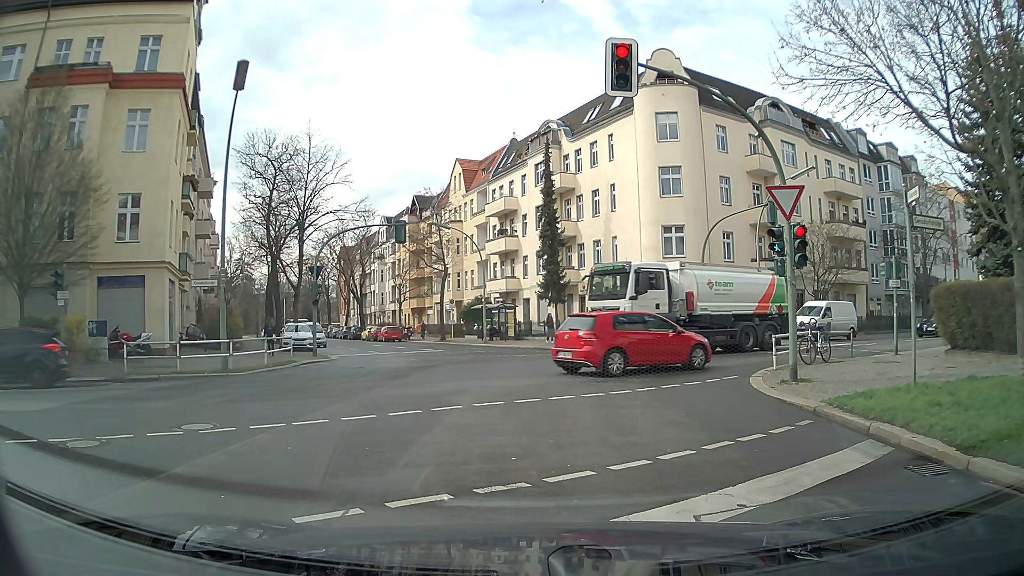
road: tertiary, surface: asphalt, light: Day
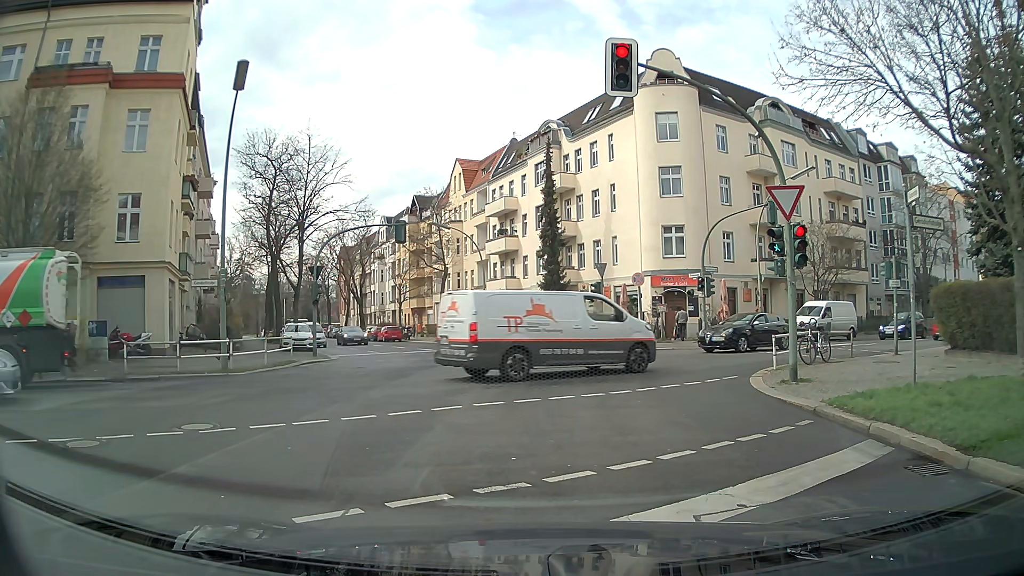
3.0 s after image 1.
(0.0, 0.0) m; 0°
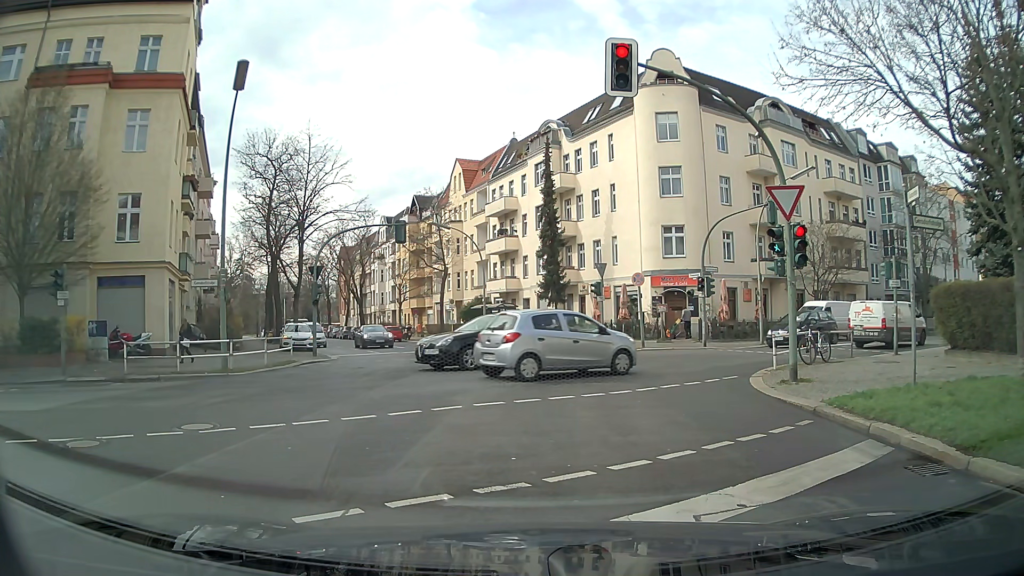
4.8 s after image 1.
(0.0, 0.0) m; 0°
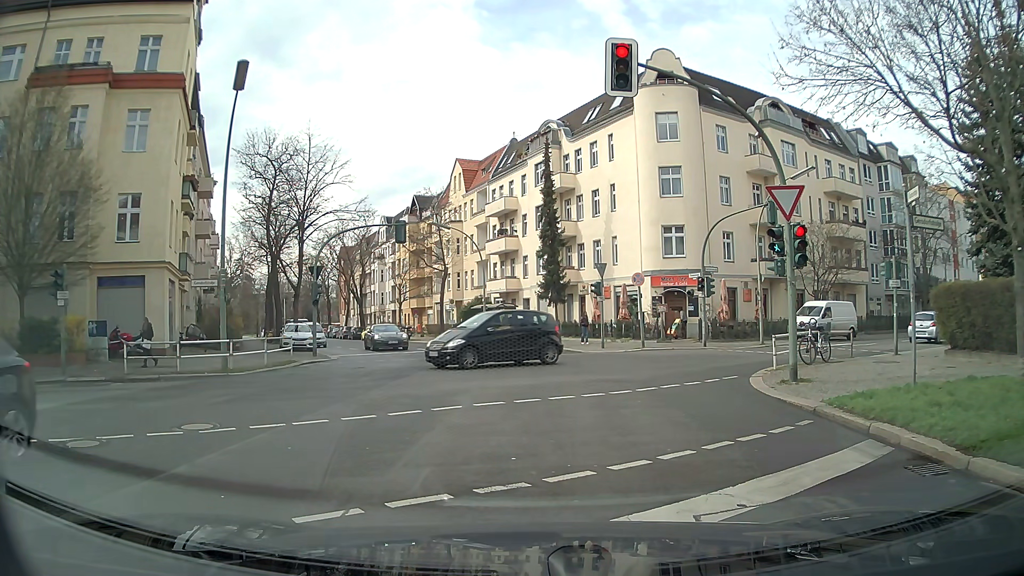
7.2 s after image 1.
(0.0, 0.0) m; 0°
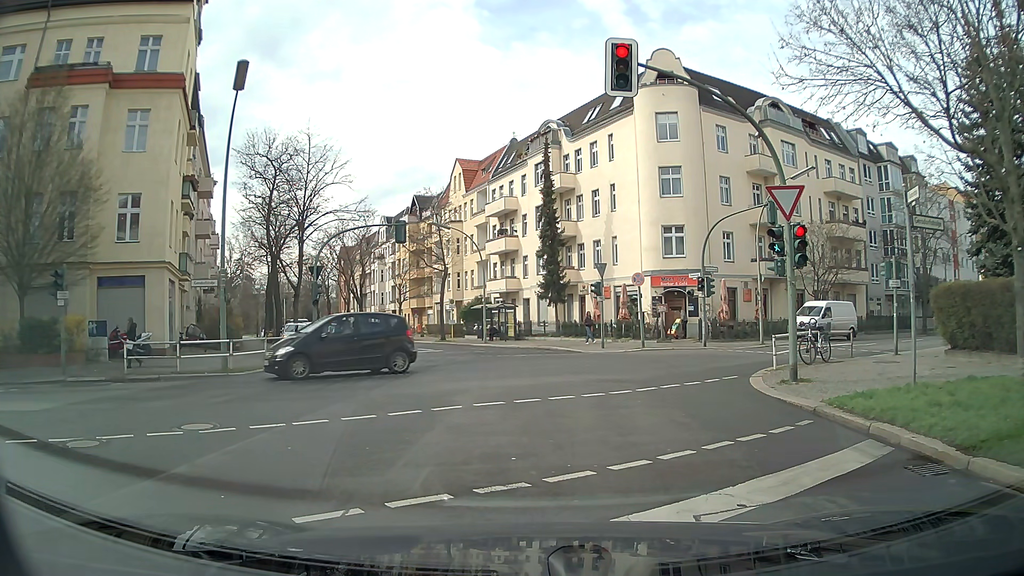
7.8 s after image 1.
(0.0, 0.0) m; 0°
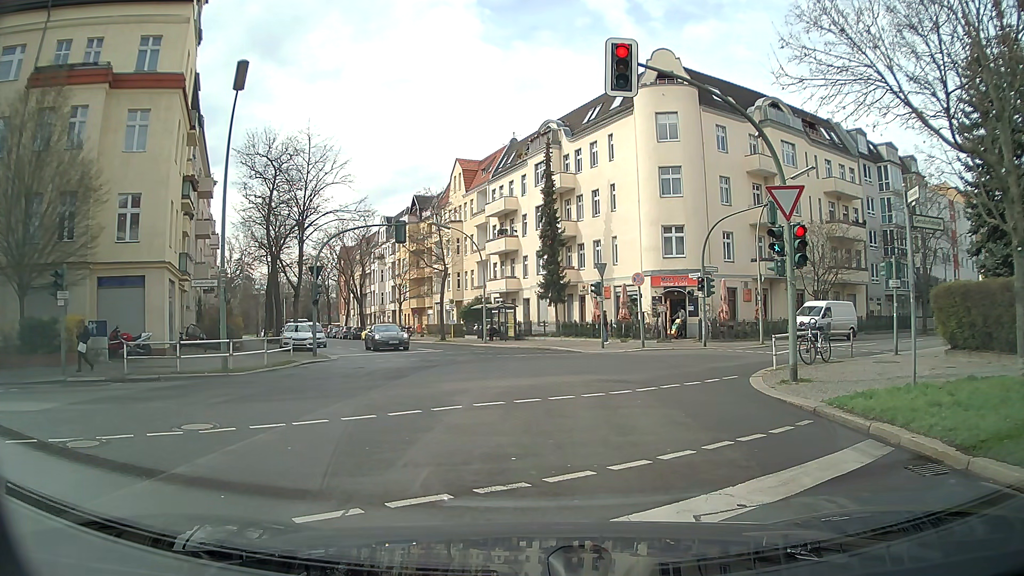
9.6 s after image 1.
(0.0, 0.0) m; 0°
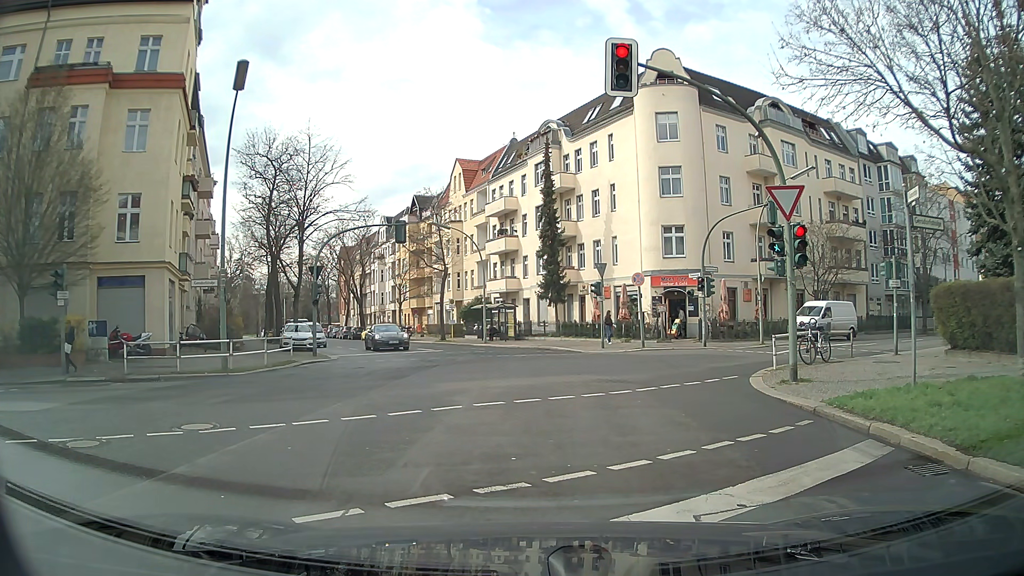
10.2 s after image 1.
(0.0, 0.0) m; 0°
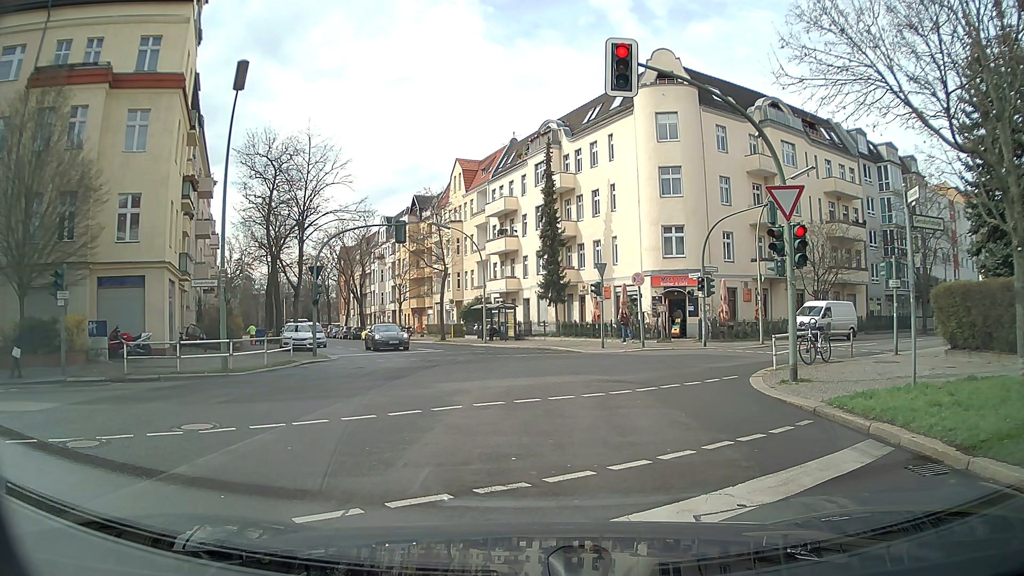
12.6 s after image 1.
(0.0, 0.0) m; 0°
(0, +10) (+1, +20) (0, +30) (-3, +39) (-7, +49) (-12, +58) (-16, +67) (-20, +76) (-24, +85) (-28, +94) m
